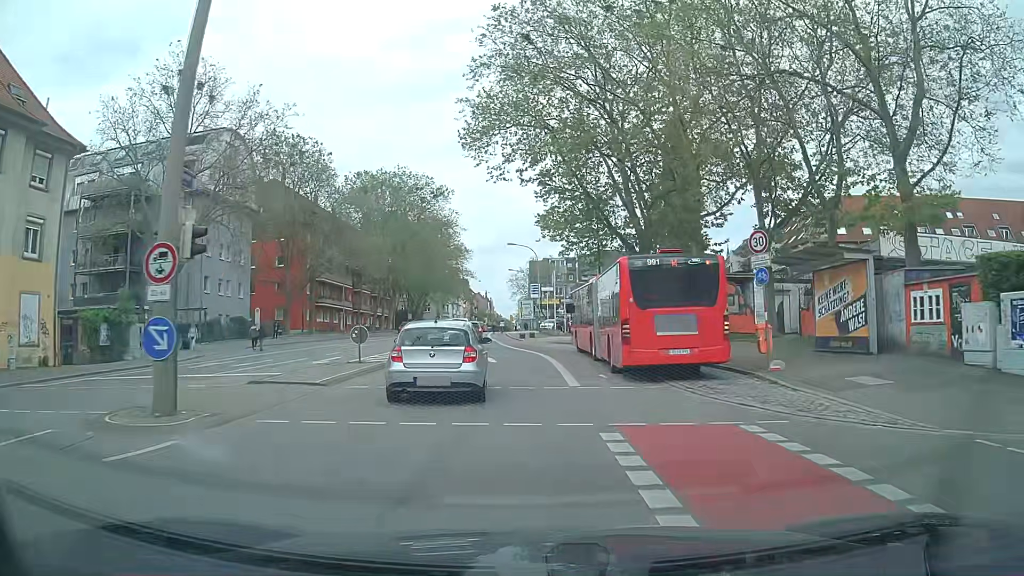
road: secondary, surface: asphalt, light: Day
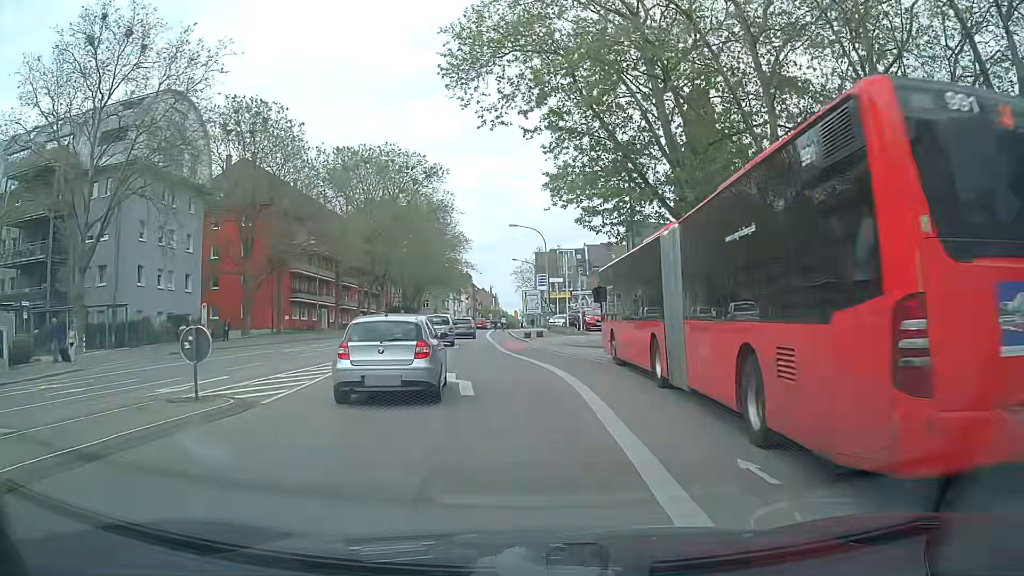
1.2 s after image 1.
(0.0, +11.6) m; -1°
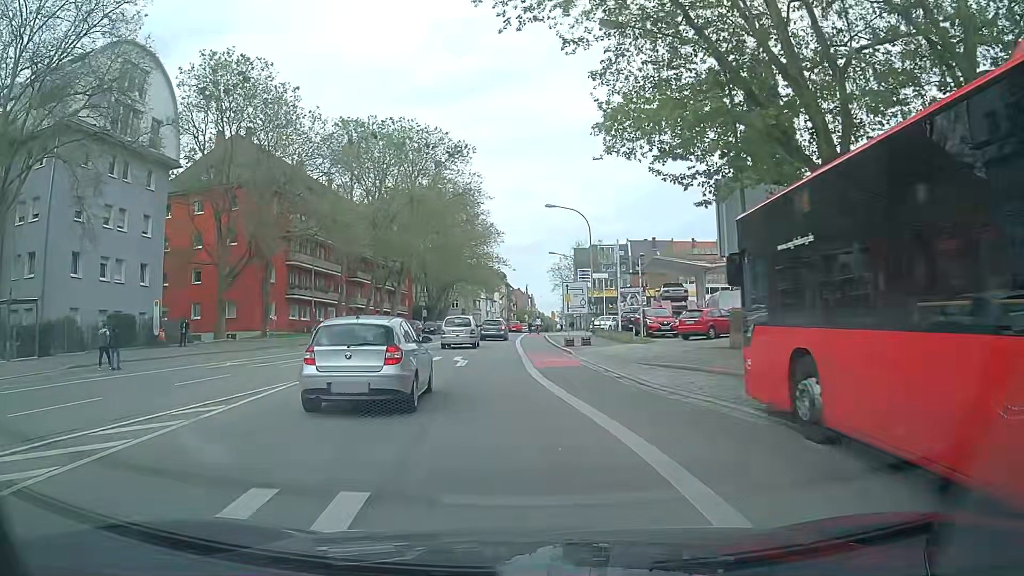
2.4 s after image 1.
(-0.1, +11.5) m; -2°
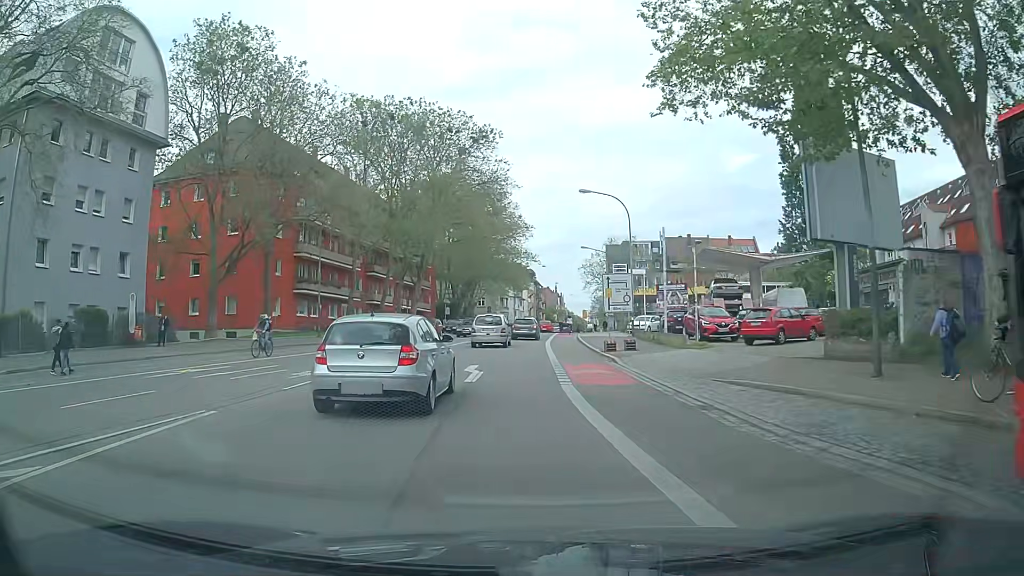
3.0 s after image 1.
(-0.2, +5.5) m; -3°
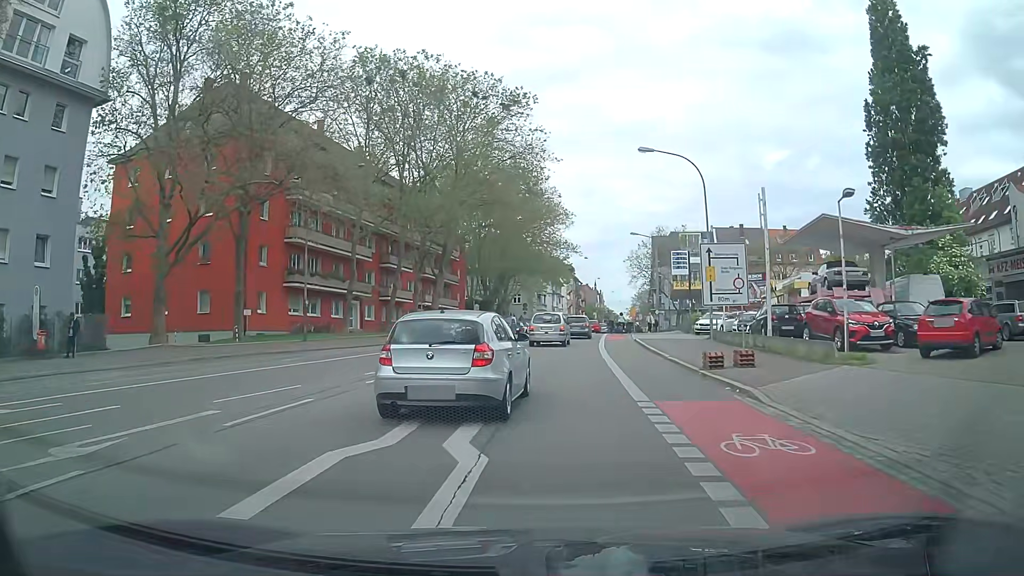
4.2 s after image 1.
(-0.3, +10.6) m; -3°
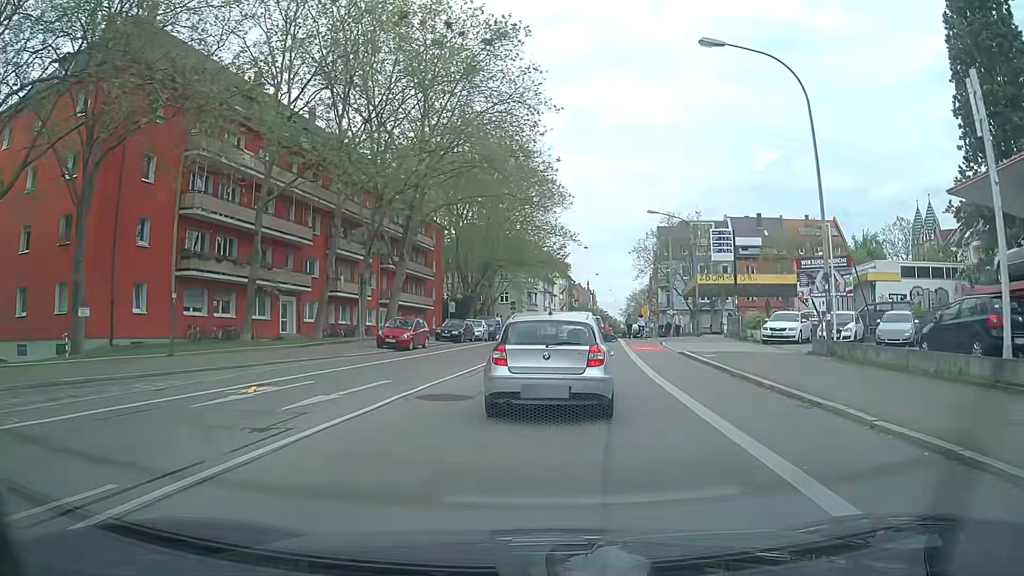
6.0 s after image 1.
(+0.1, +14.2) m; +2°
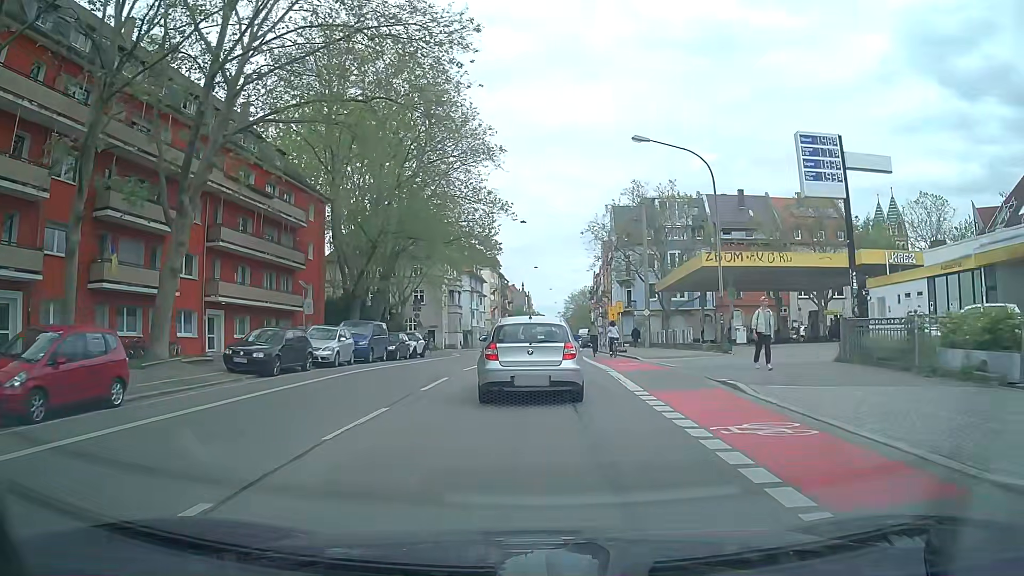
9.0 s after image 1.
(+1.4, +22.1) m; +6°
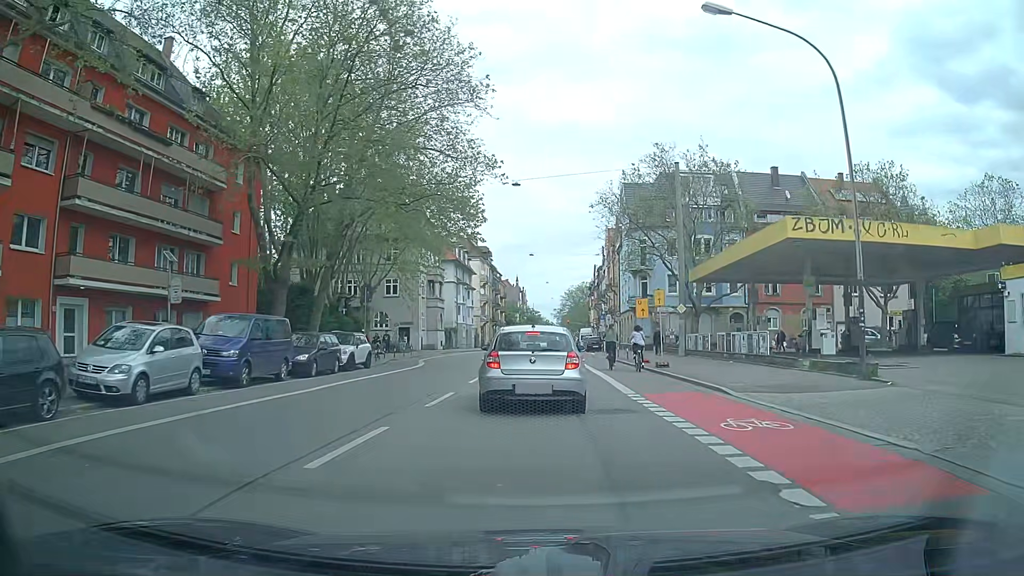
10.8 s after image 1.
(0.0, +13.5) m; +1°
